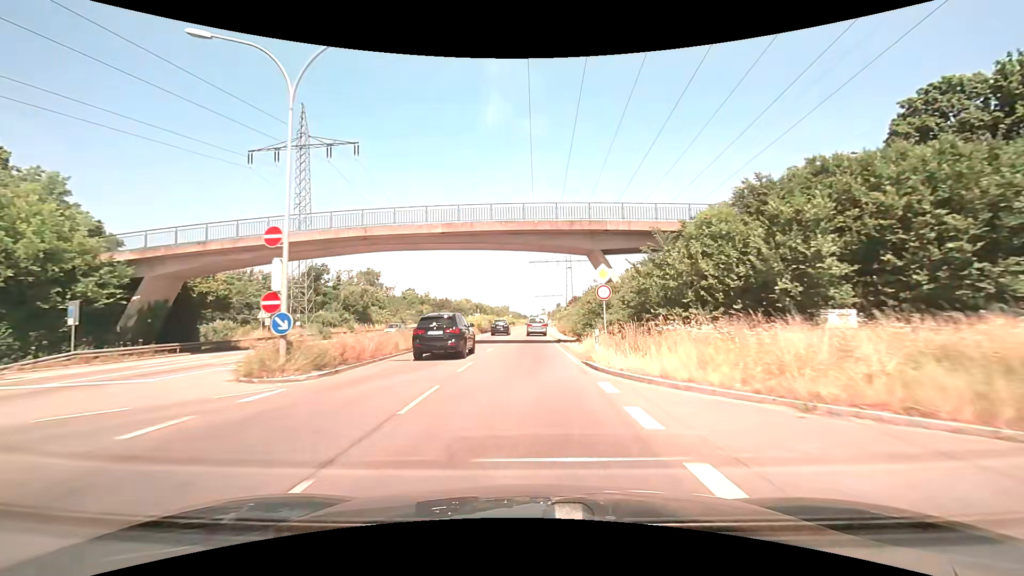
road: primary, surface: asphalt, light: Day
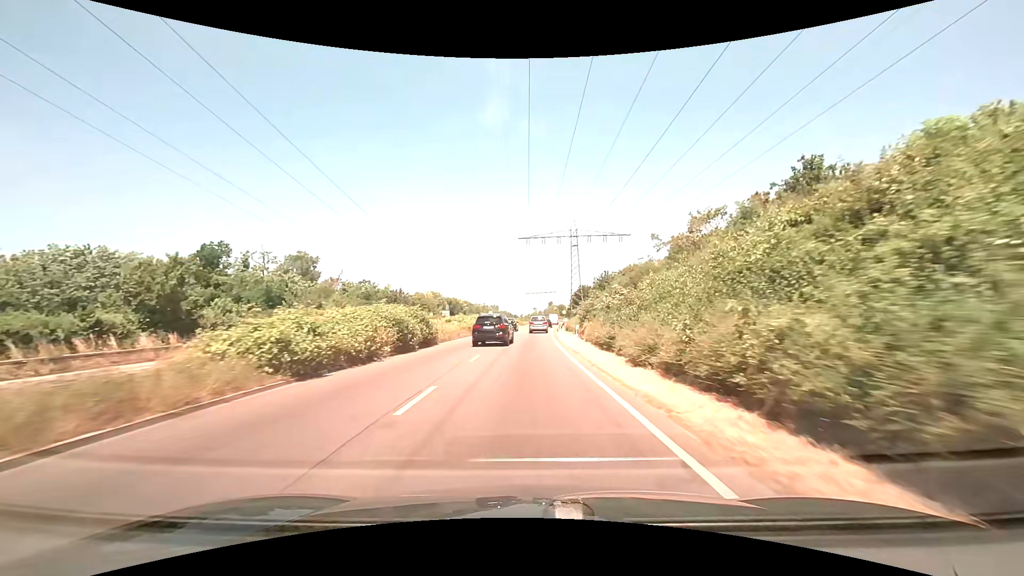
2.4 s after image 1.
(0.0, +42.2) m; +1°
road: trunk
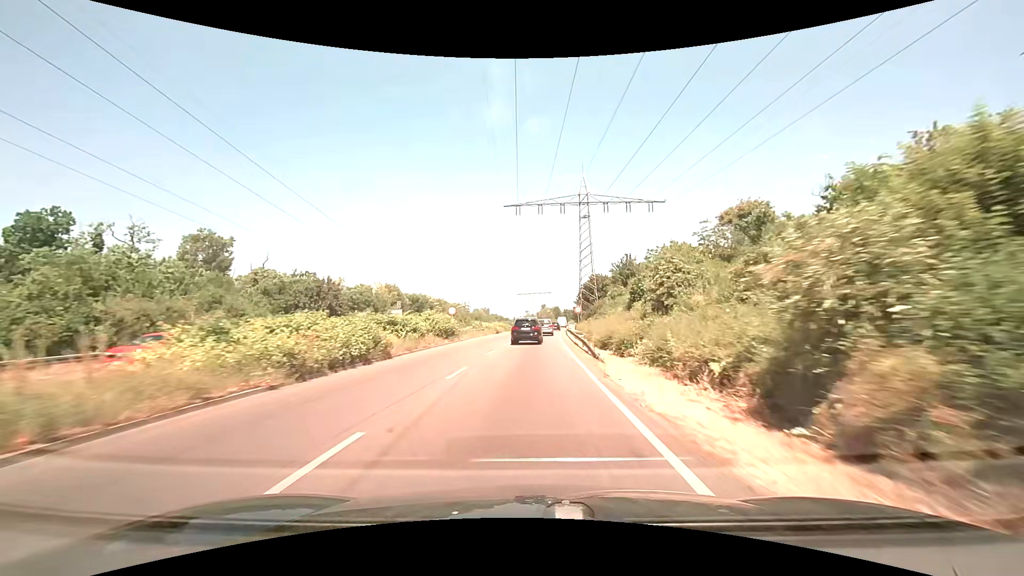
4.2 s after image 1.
(+0.4, +32.0) m; +1°
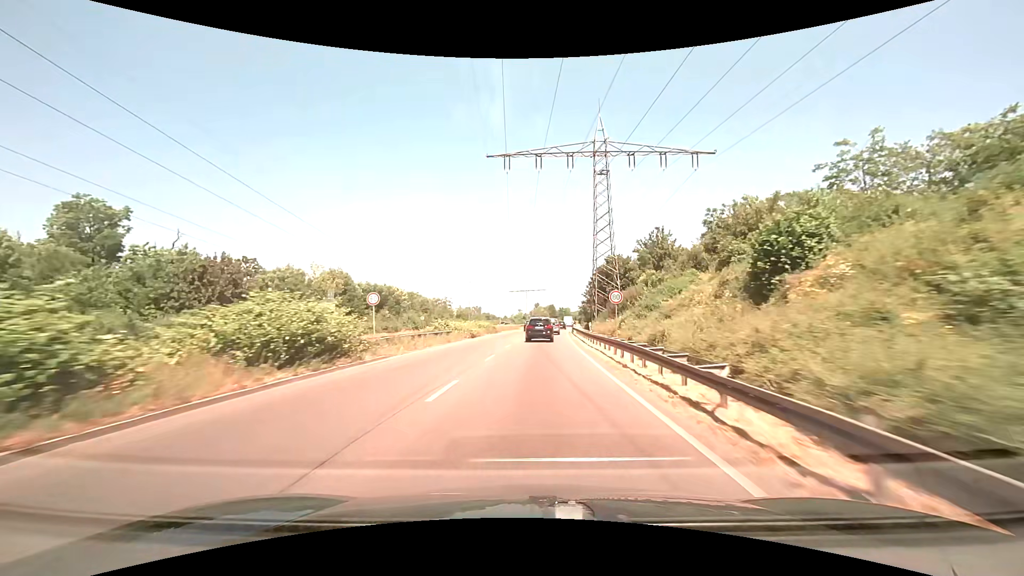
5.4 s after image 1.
(+0.1, +21.7) m; +1°
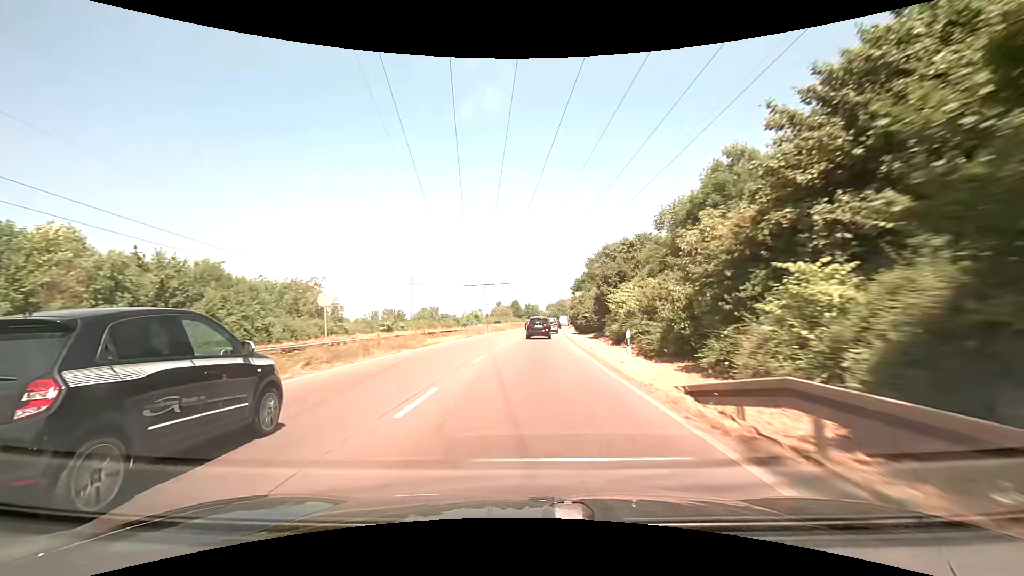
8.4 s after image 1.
(+2.2, +55.4) m; +4°
